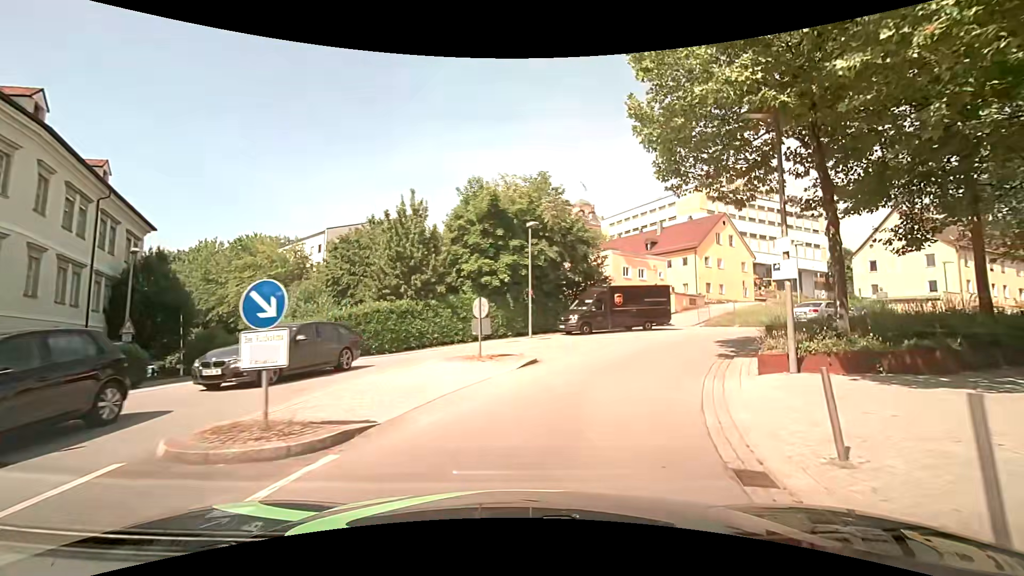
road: tertiary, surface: asphalt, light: Day
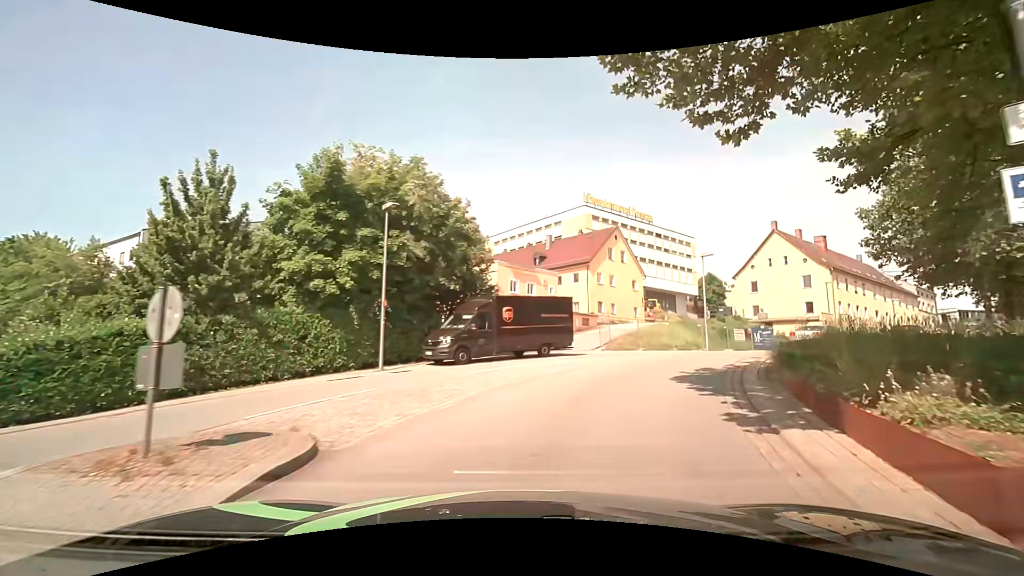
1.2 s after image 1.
(+0.9, +8.4) m; +13°
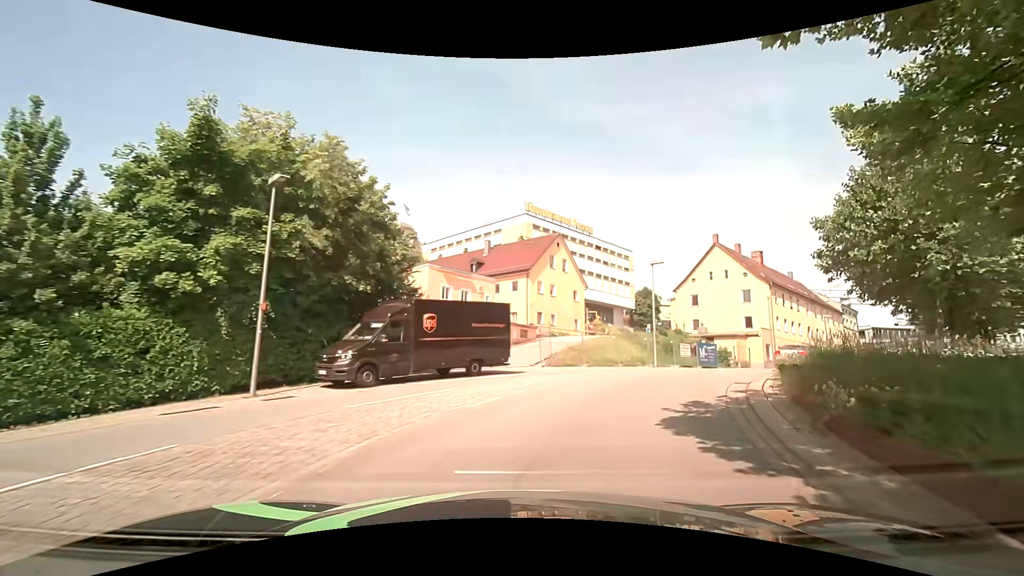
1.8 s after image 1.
(+0.2, +4.1) m; +6°
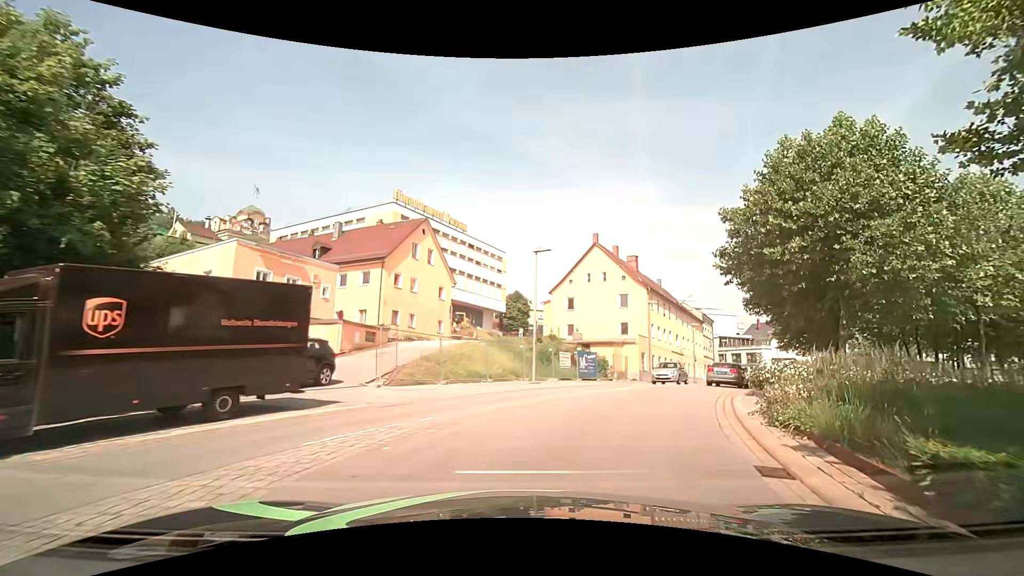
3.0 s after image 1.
(+1.2, +7.8) m; +16°
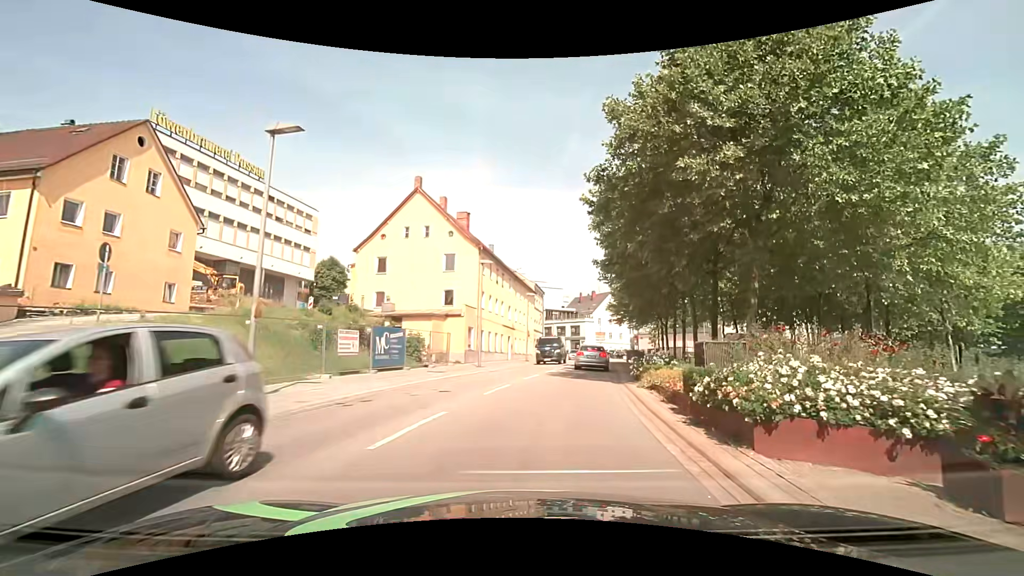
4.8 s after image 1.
(+2.2, +11.3) m; +20°
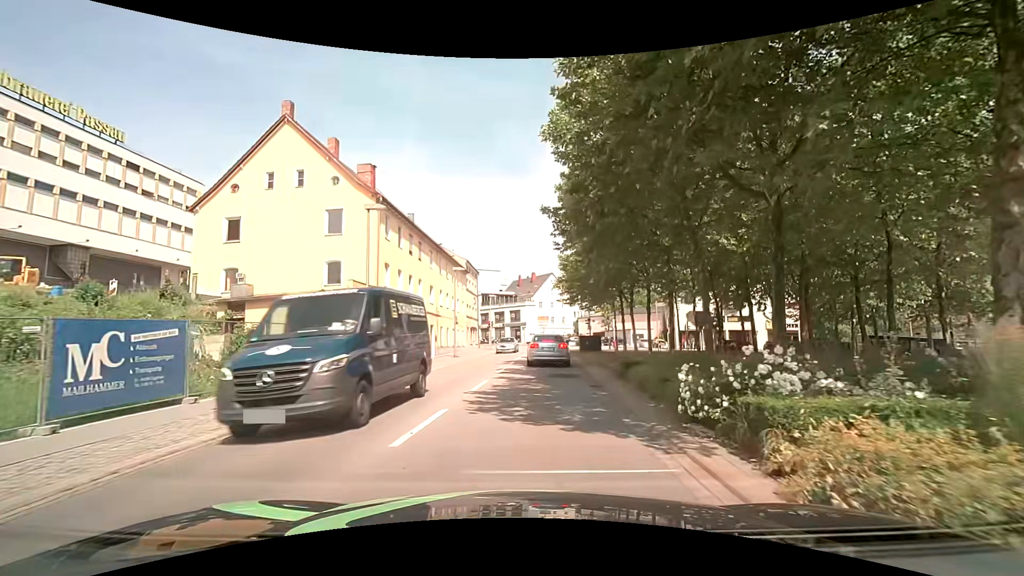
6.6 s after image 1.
(+0.8, +11.5) m; +7°
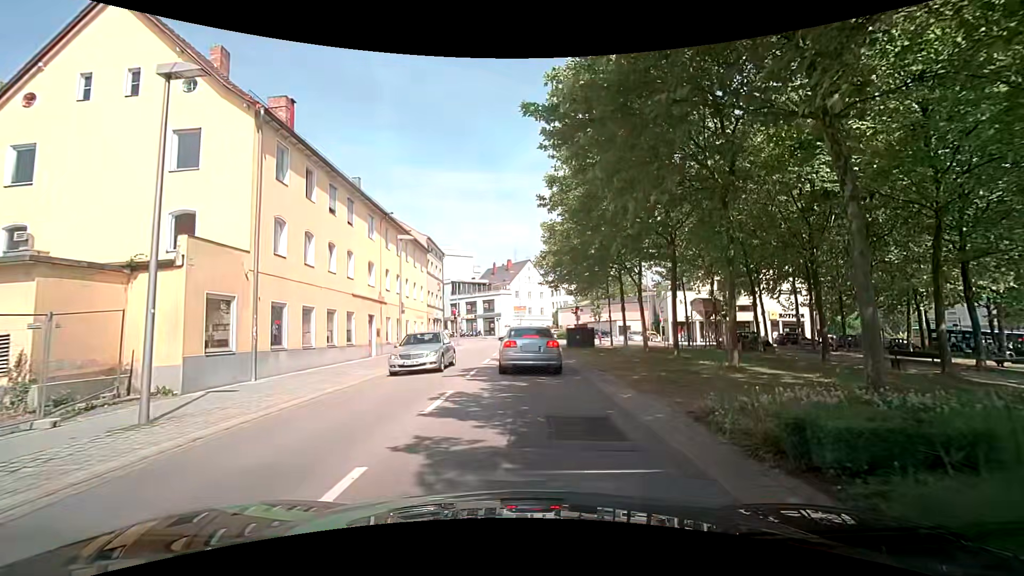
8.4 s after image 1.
(+0.2, +9.8) m; +3°
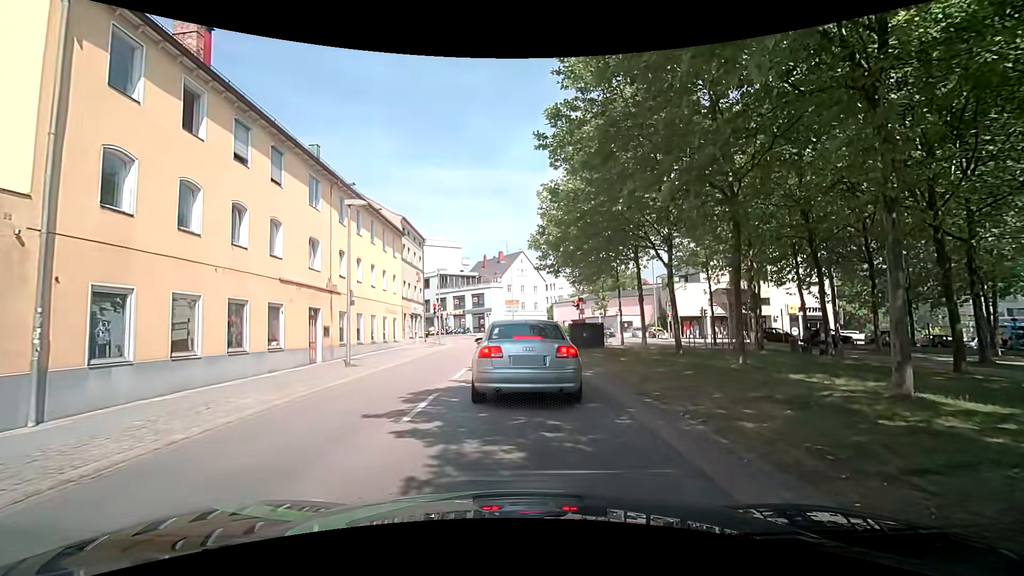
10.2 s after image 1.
(+0.1, +6.7) m; +1°
